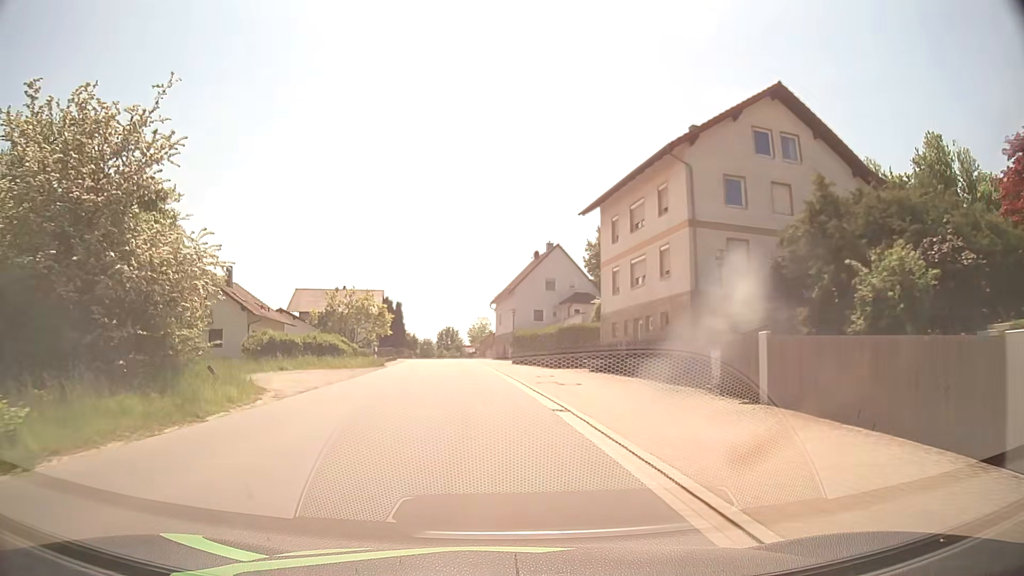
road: tertiary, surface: asphalt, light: Day
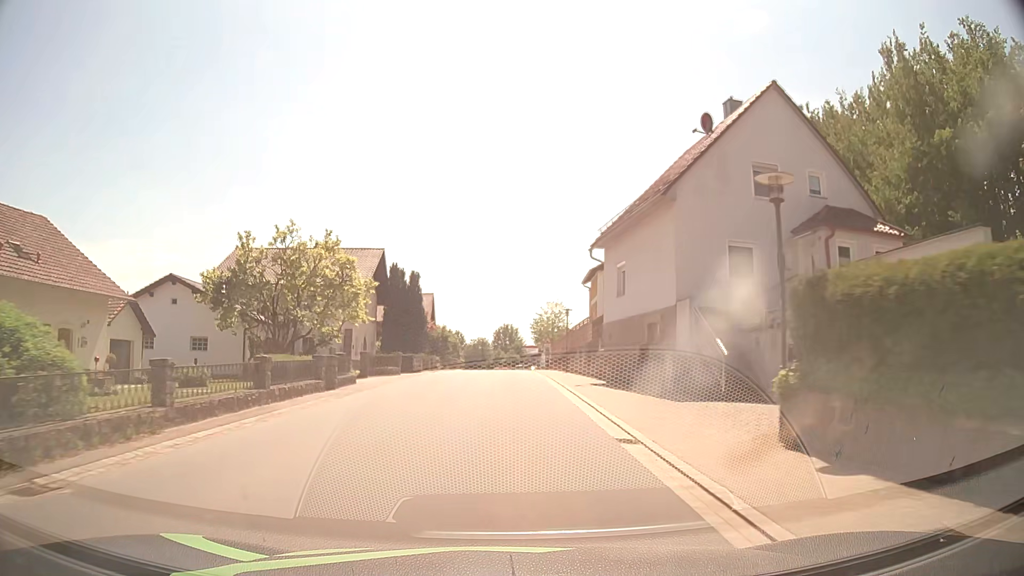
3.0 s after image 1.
(-2.8, +38.7) m; -6°
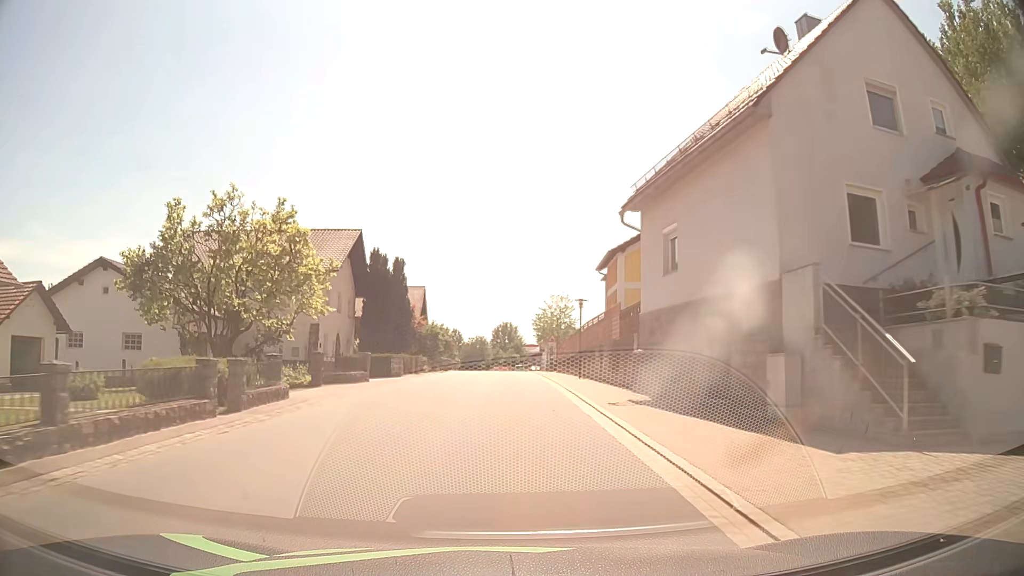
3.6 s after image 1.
(+0.1, +7.8) m; 0°
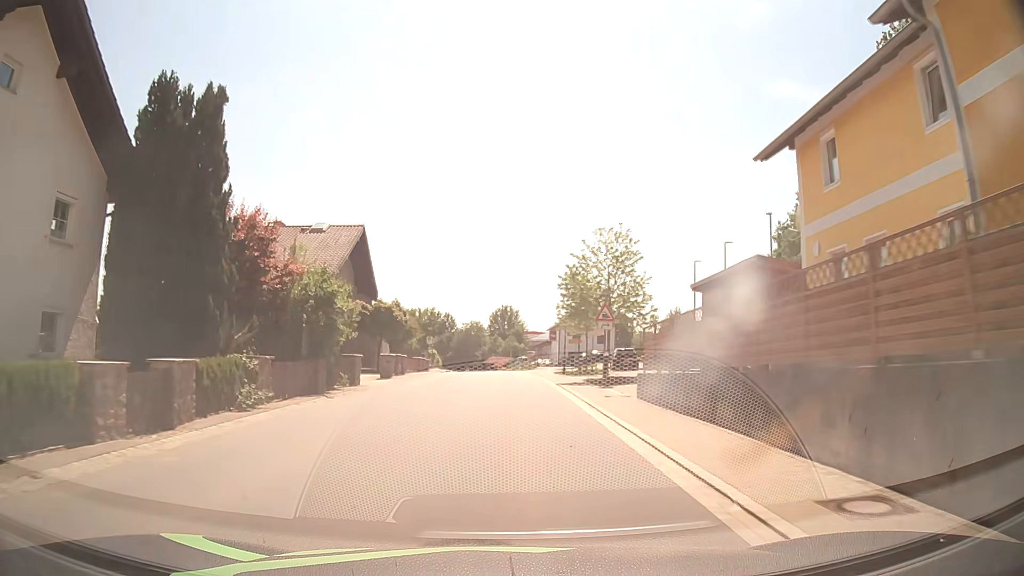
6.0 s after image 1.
(+0.1, +31.3) m; 0°
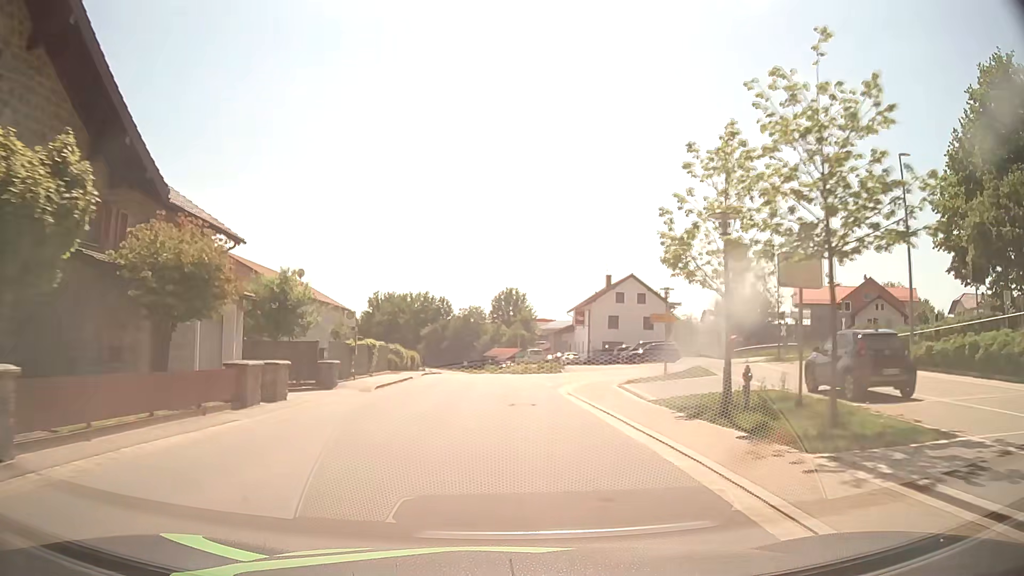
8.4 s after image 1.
(0.0, +31.8) m; 0°
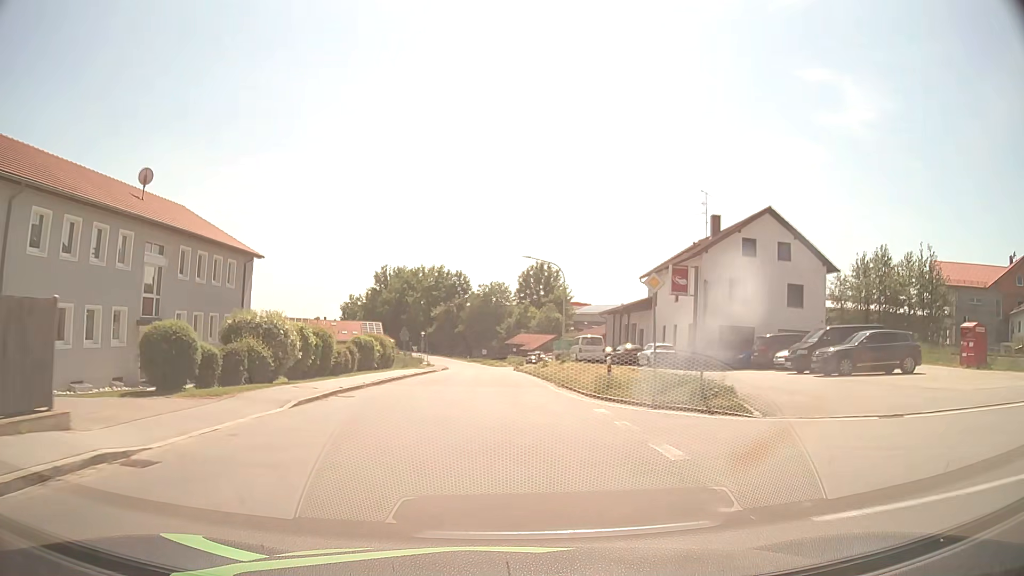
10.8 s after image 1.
(-0.7, +31.9) m; -2°
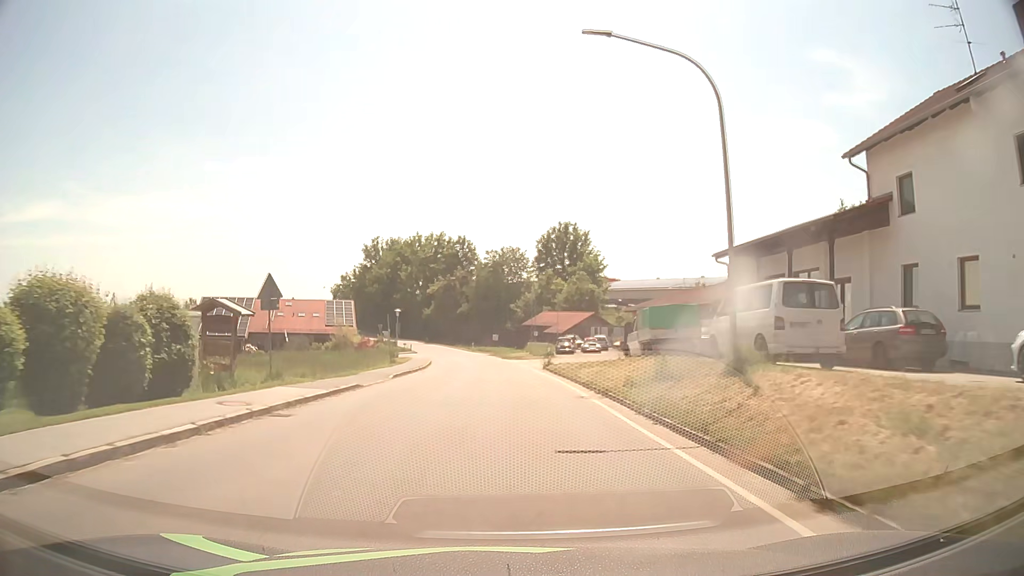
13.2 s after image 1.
(-0.4, +31.9) m; -1°
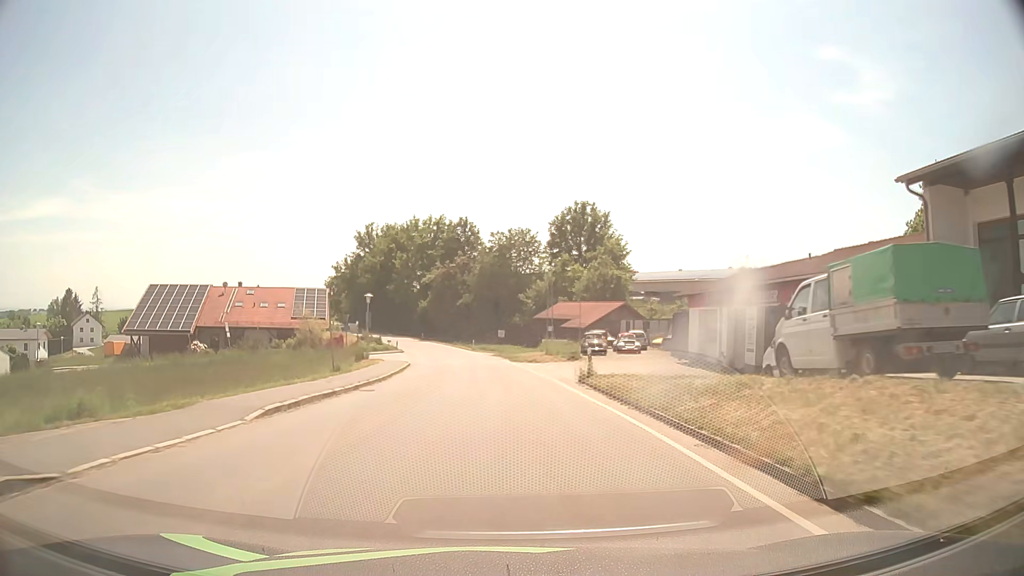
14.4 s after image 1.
(-0.1, +15.9) m; -1°
(0, +10) (0, +20) (-1, +30) (-1, +40) (-2, +50) (-4, +60) (-5, +70) (-8, +79) (-11, +89) (-14, +98) m
